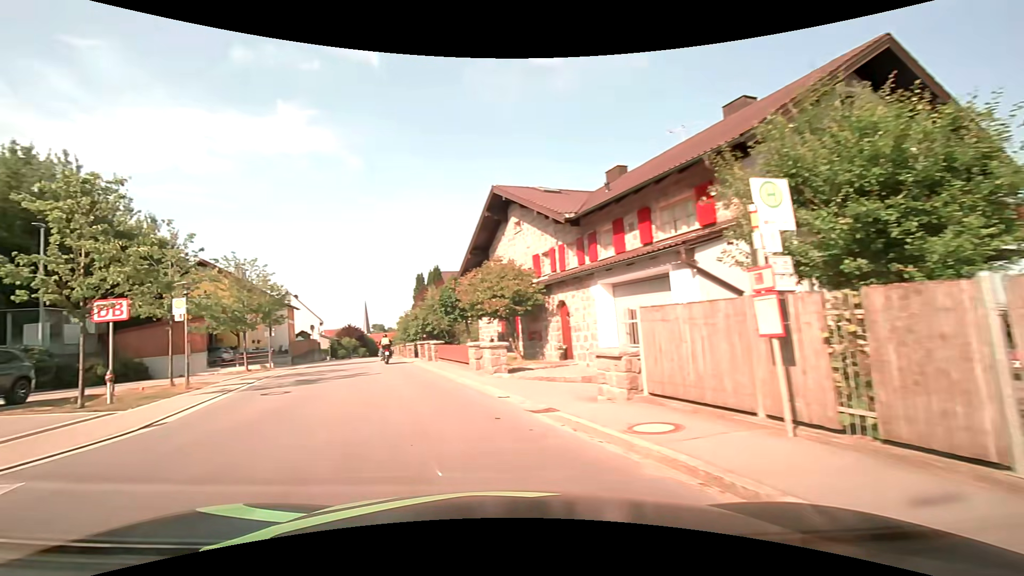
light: Day
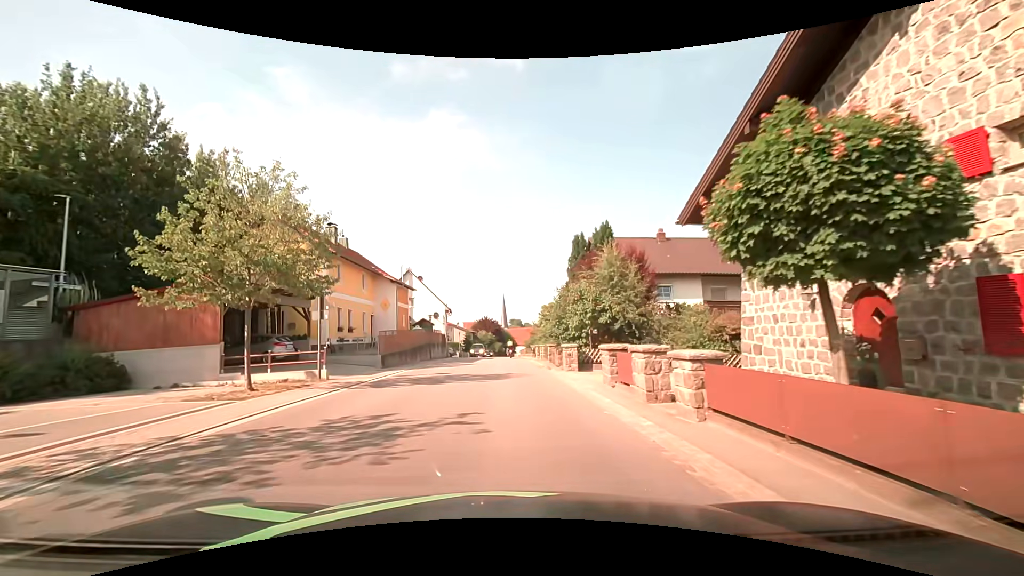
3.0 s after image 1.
(-4.2, +18.4) m; -16°
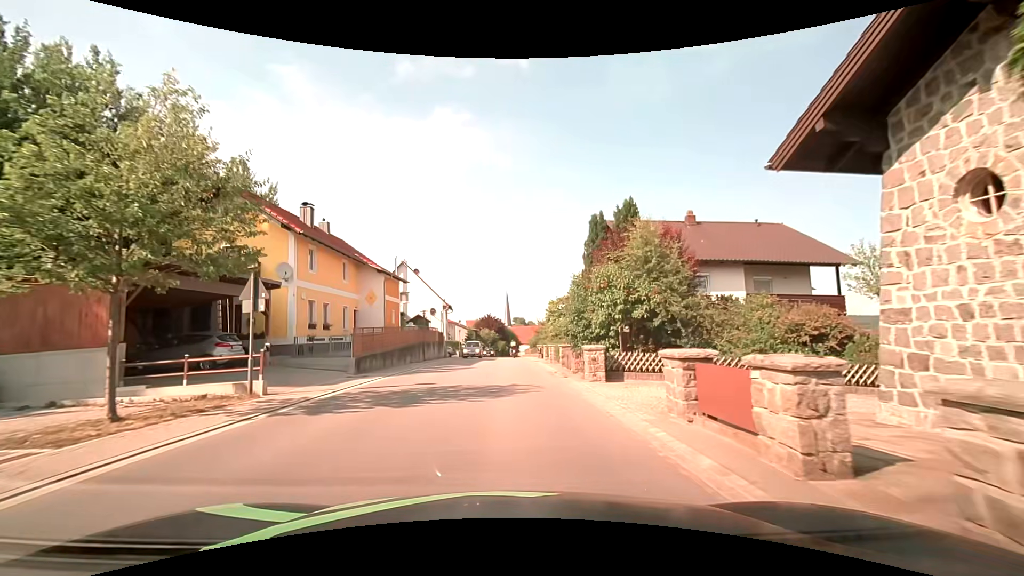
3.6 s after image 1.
(0.0, +5.2) m; 0°
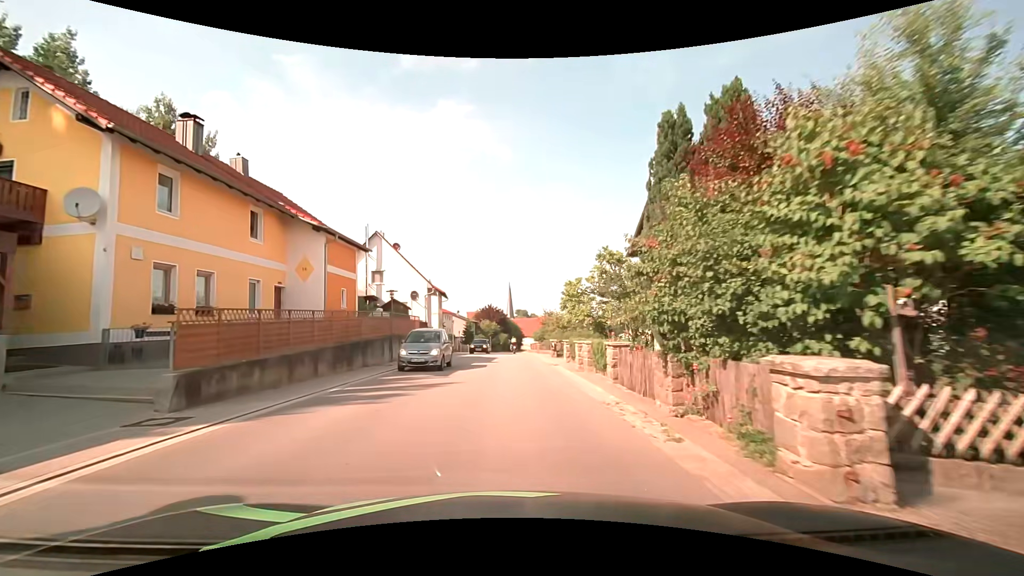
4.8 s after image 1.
(-0.1, +11.8) m; -1°
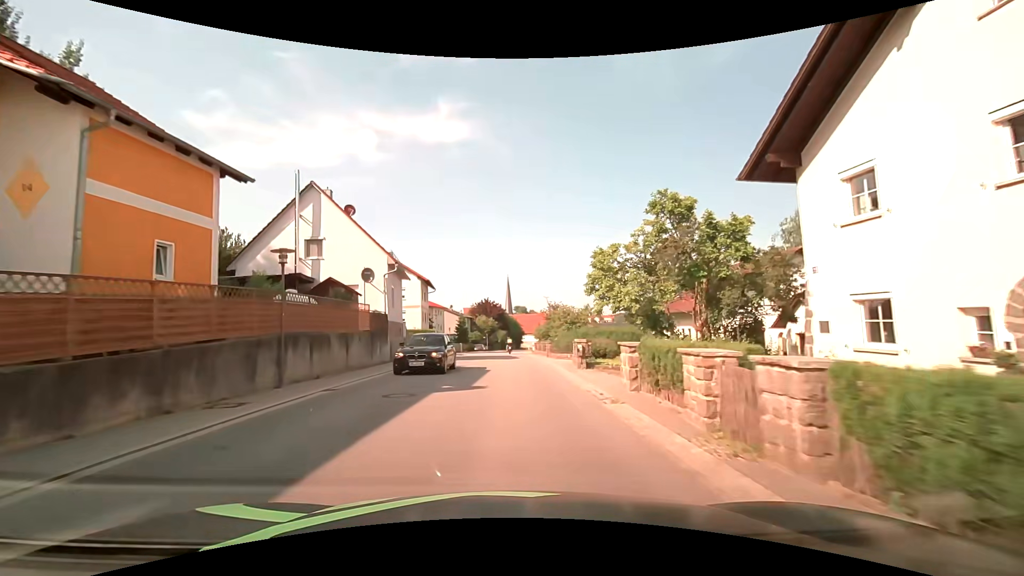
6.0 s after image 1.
(0.0, +13.0) m; 0°
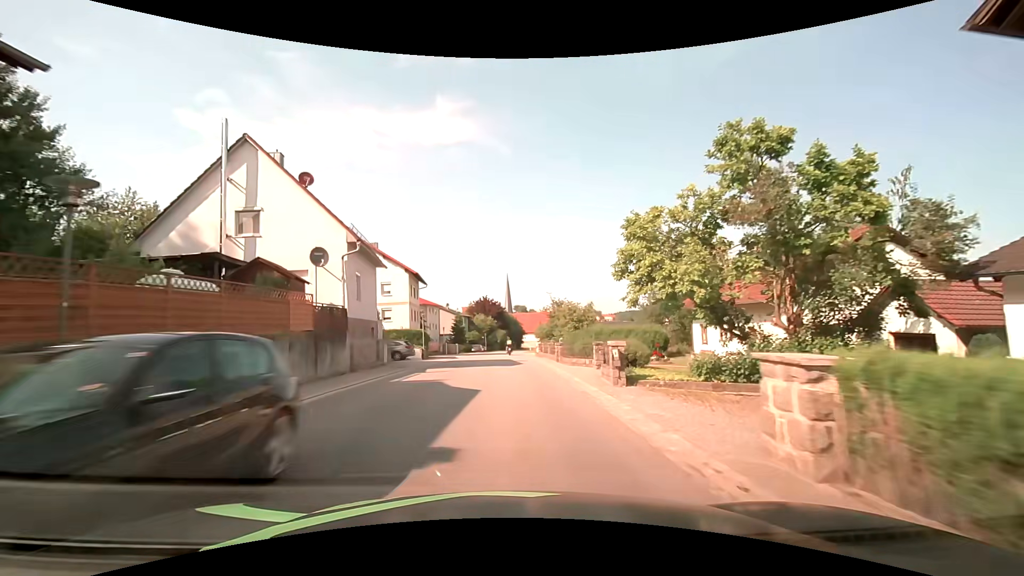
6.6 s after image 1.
(+0.1, +6.9) m; 0°
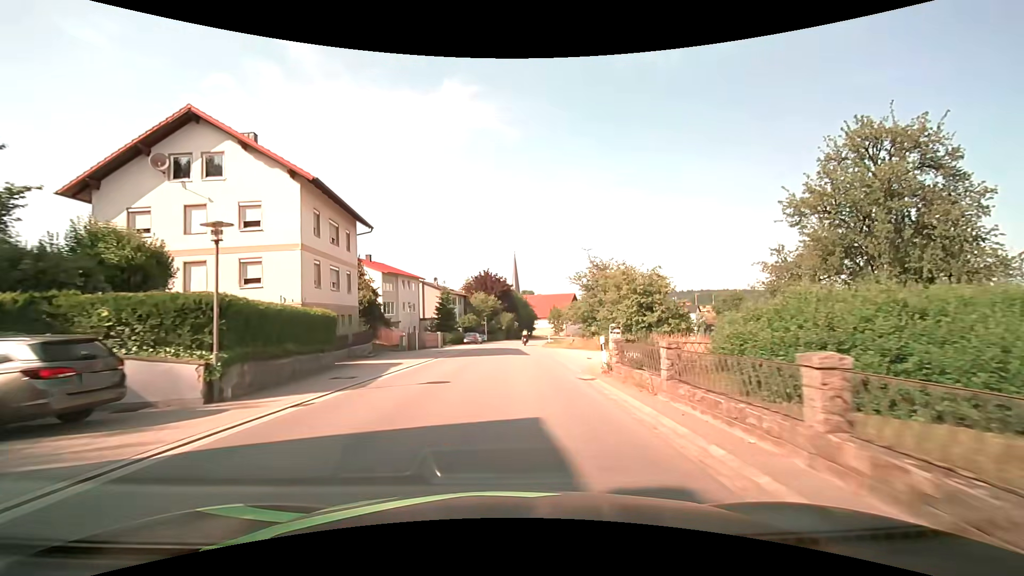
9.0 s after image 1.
(-0.1, +28.3) m; 0°
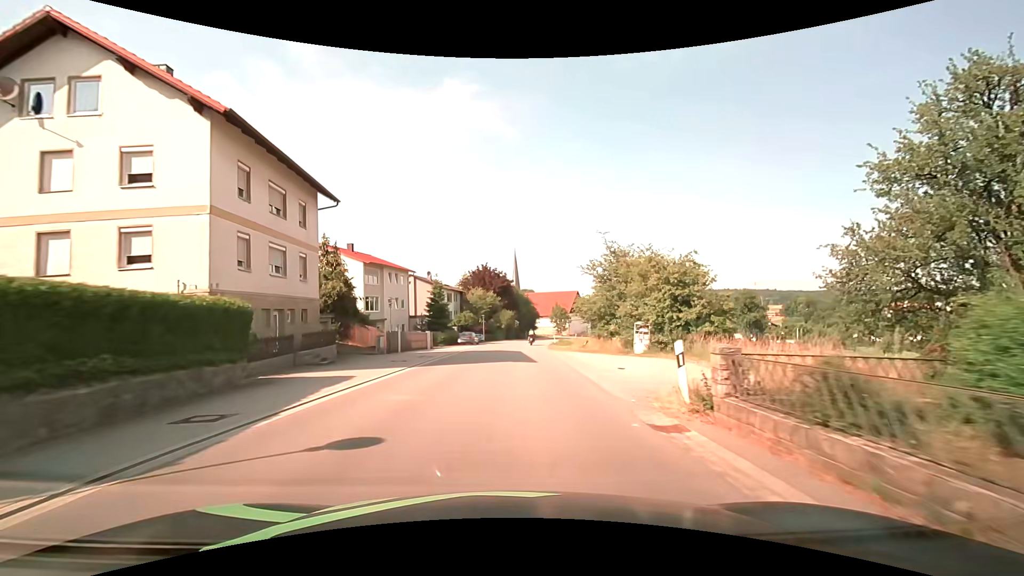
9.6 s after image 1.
(0.0, +7.2) m; 0°
(0, +10) (0, +20) (0, +30) (+1, +40) (+1, +50) (+3, +60) (+4, +70) (+6, +80) (+8, +89) (+11, +99) m
